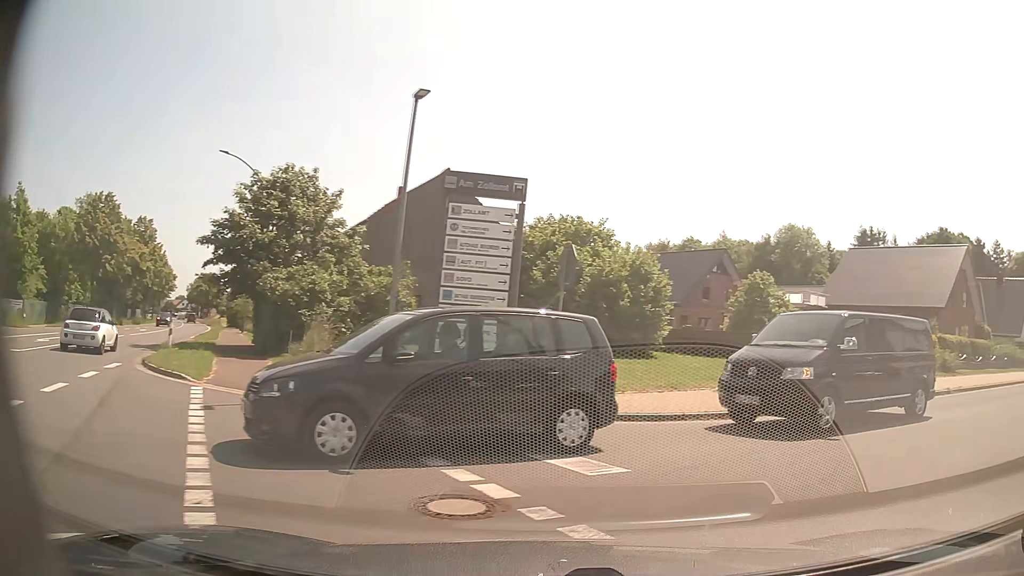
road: primary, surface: asphalt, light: Day
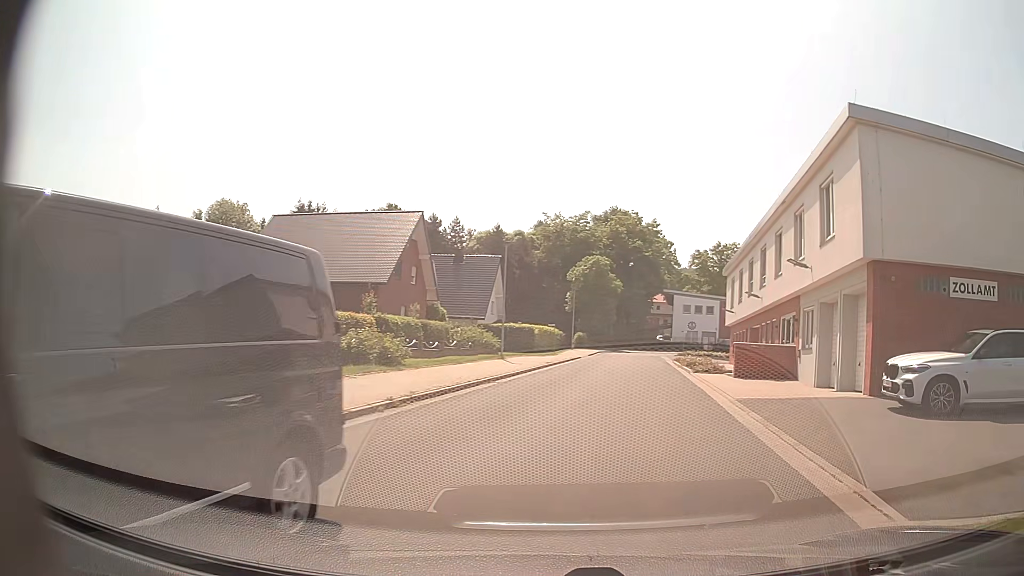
(+4.2, +8.3) m; +49°
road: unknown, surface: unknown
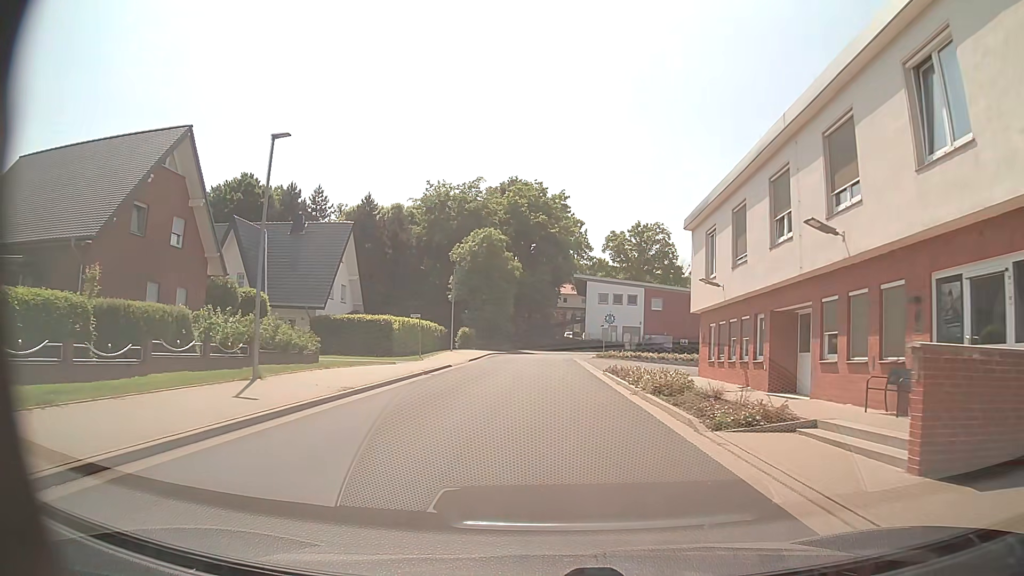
(+2.3, +19.5) m; +8°
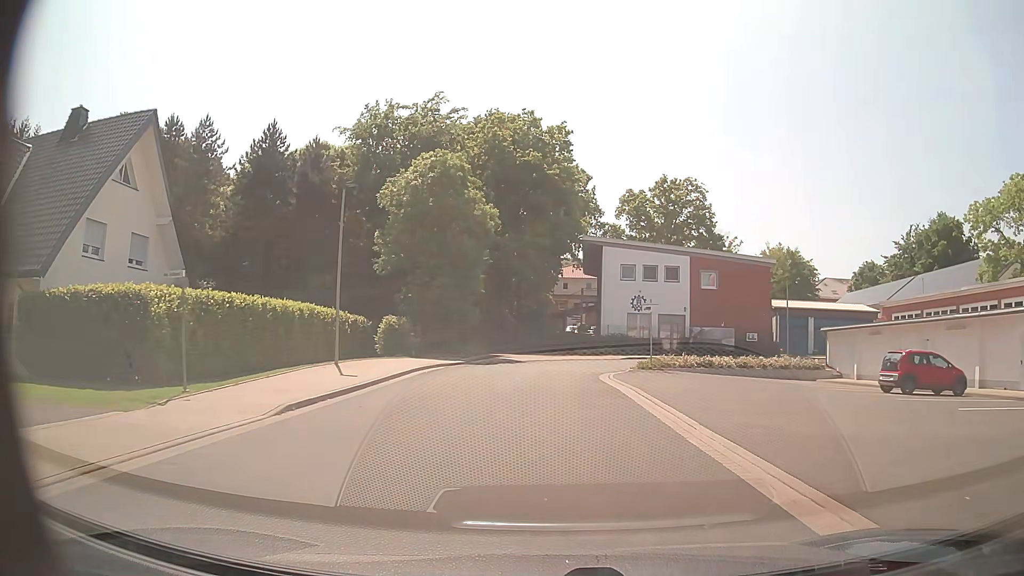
(+0.2, +27.3) m; +1°
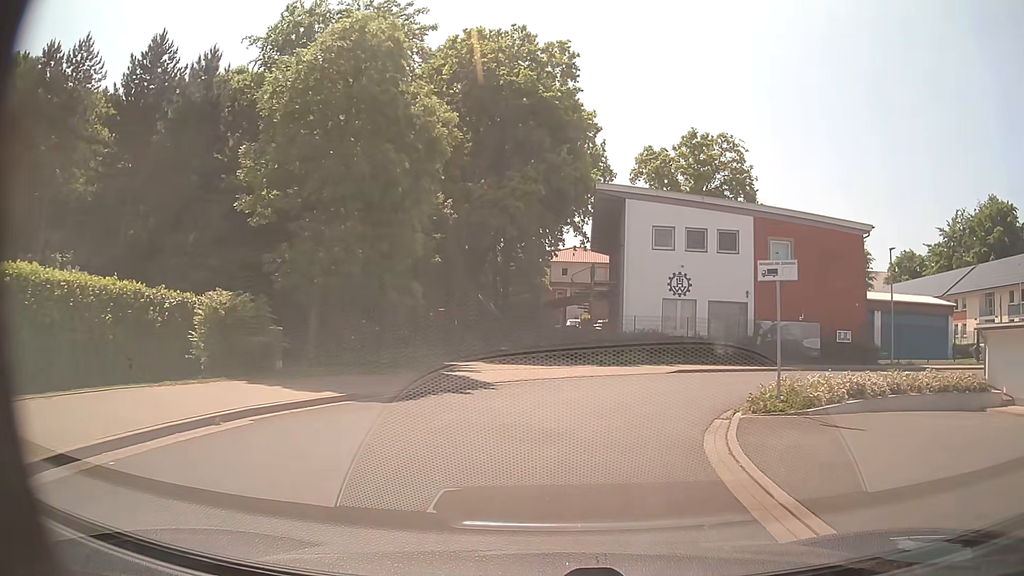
(0.0, +17.0) m; +1°
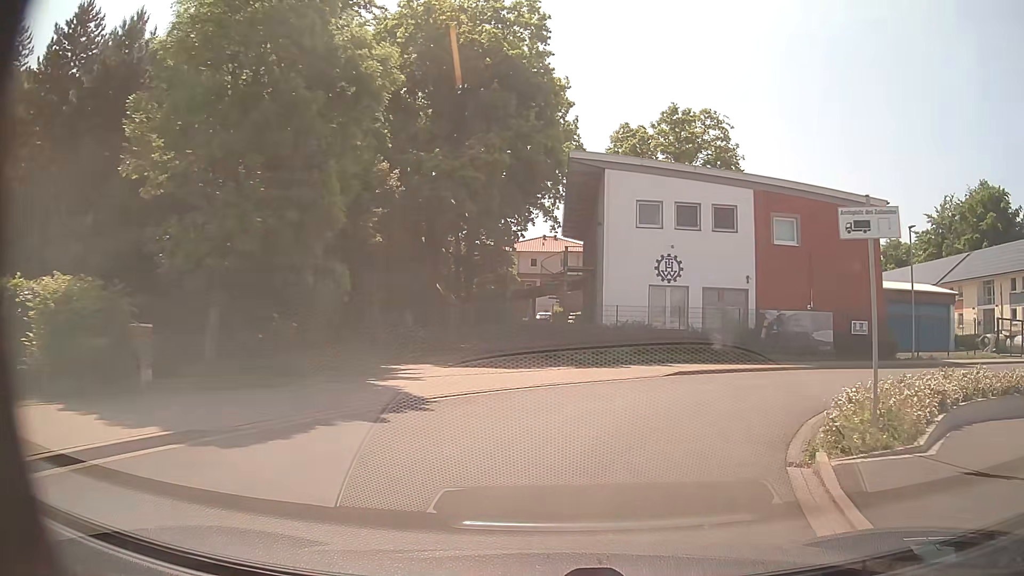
(0.0, +5.1) m; +2°
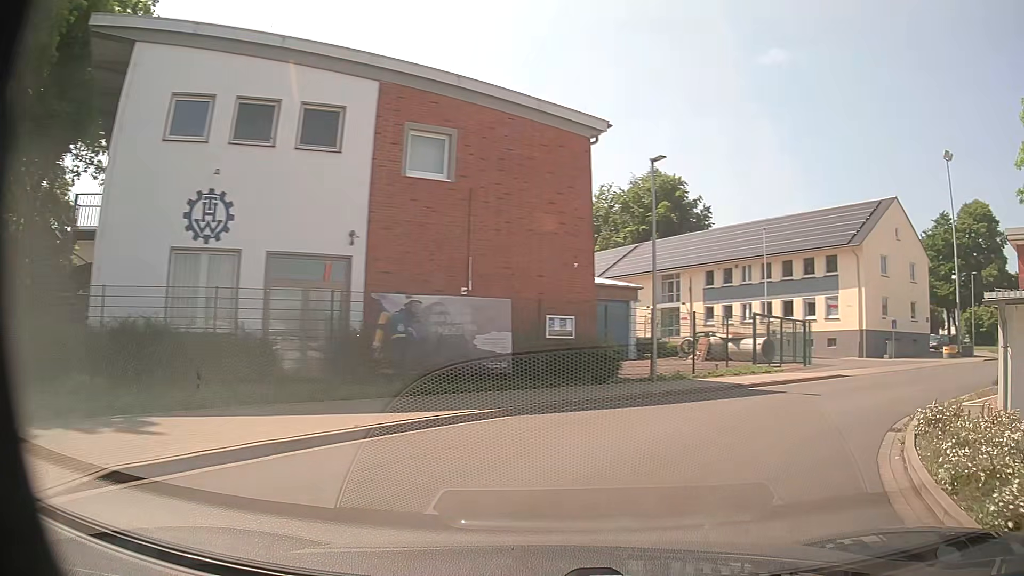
(+3.3, +13.4) m; +32°
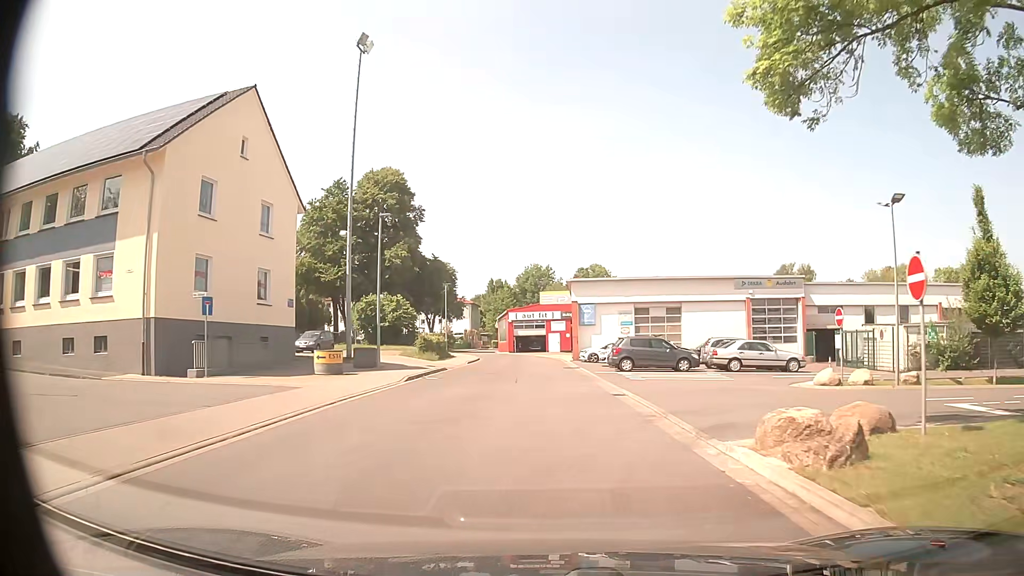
(+12.8, +19.8) m; +53°
